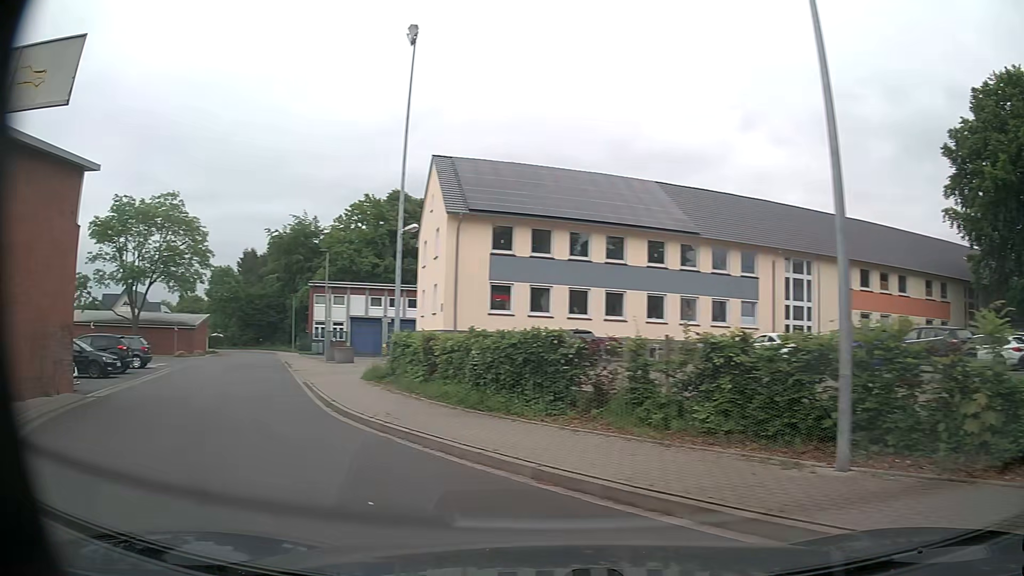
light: Day
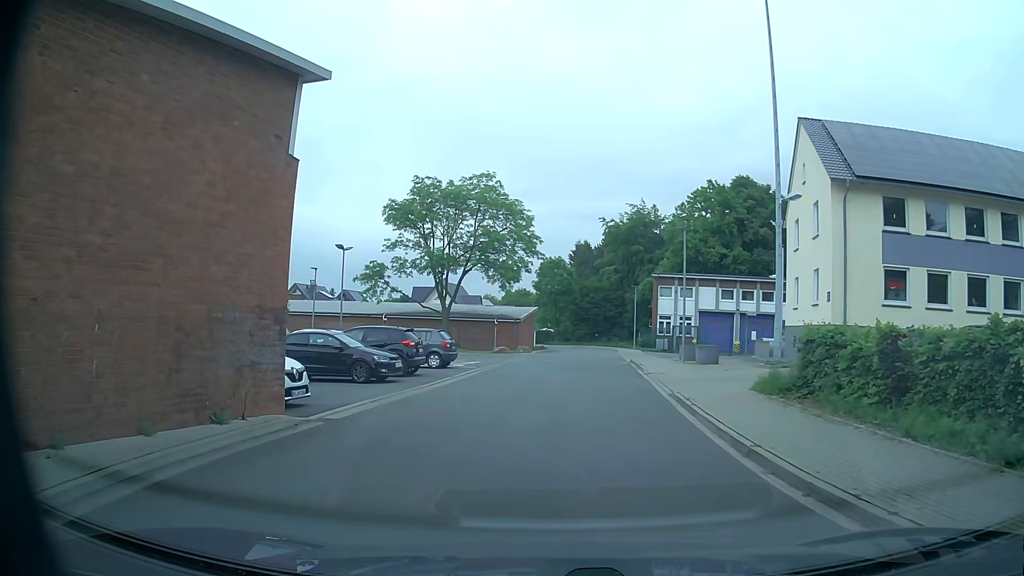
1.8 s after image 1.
(-2.5, +6.1) m; -32°
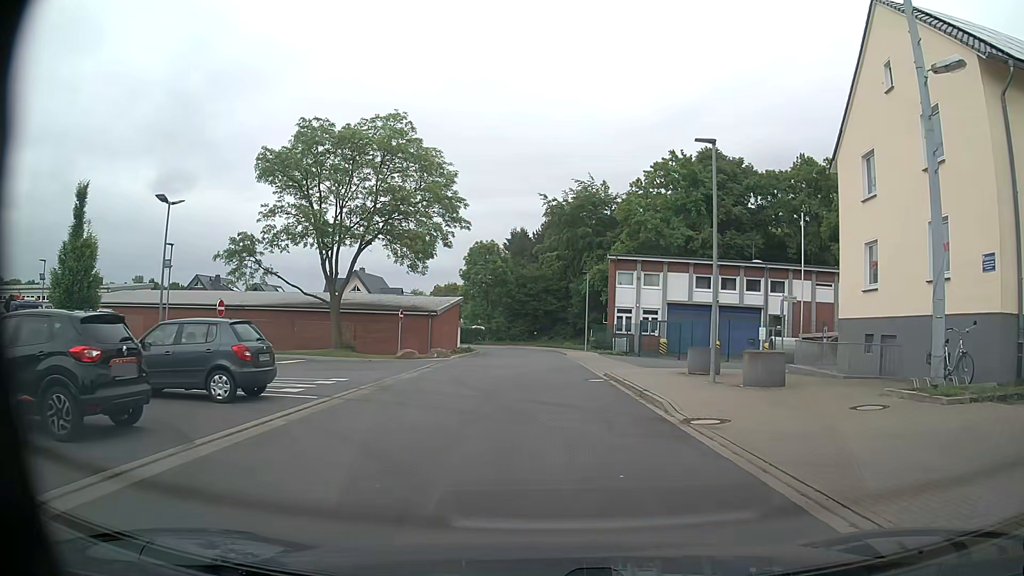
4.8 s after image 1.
(+0.3, +14.1) m; +5°
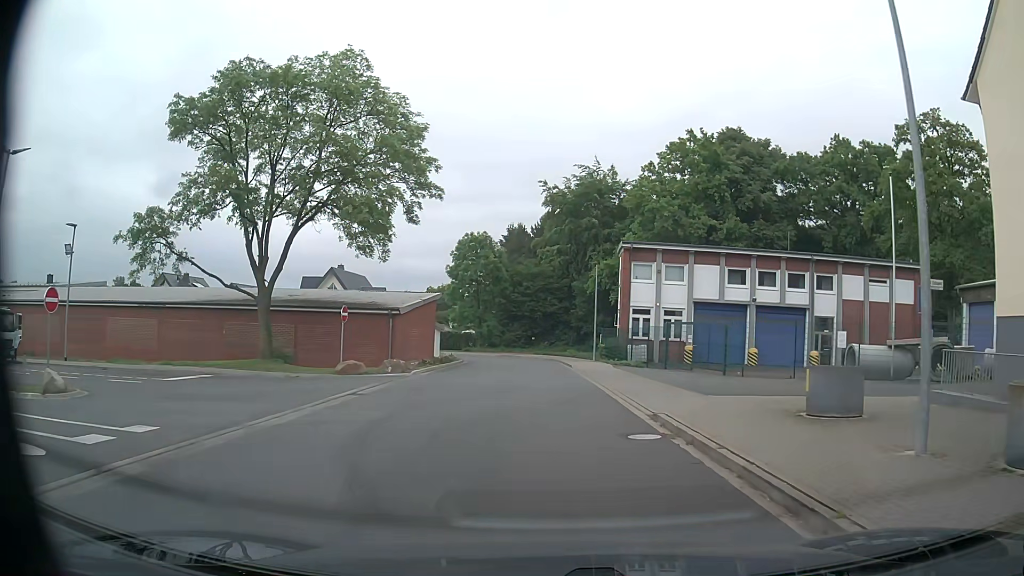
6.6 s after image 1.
(0.0, +9.8) m; -1°
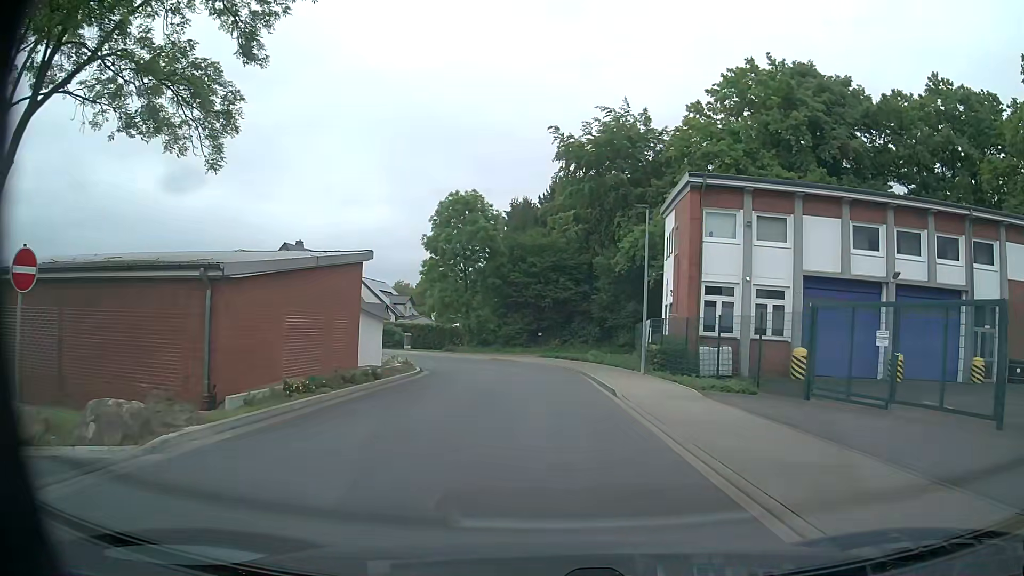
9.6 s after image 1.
(0.0, +17.4) m; 0°
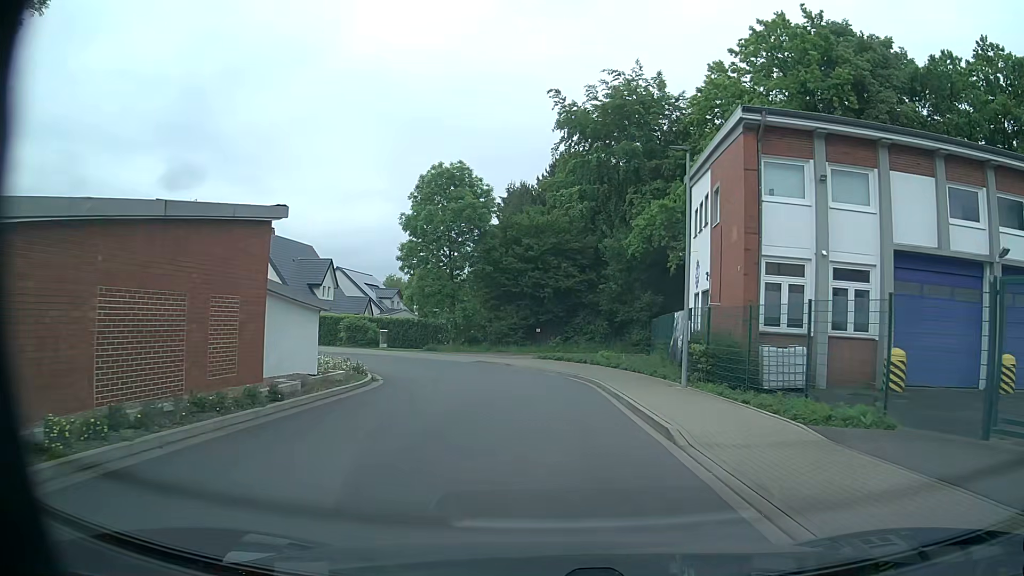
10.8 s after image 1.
(0.0, +7.4) m; 0°
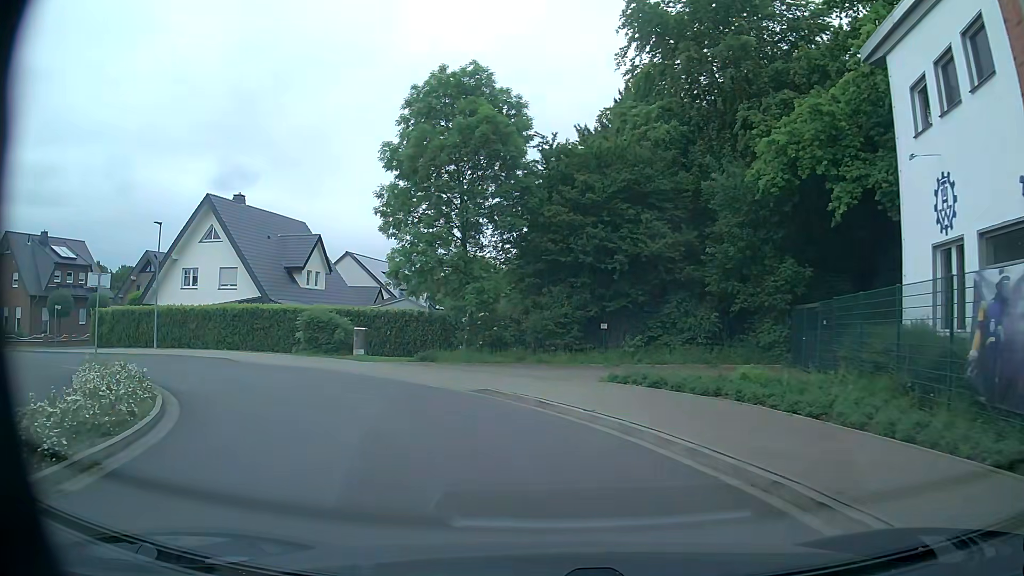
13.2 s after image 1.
(-0.2, +15.7) m; -4°
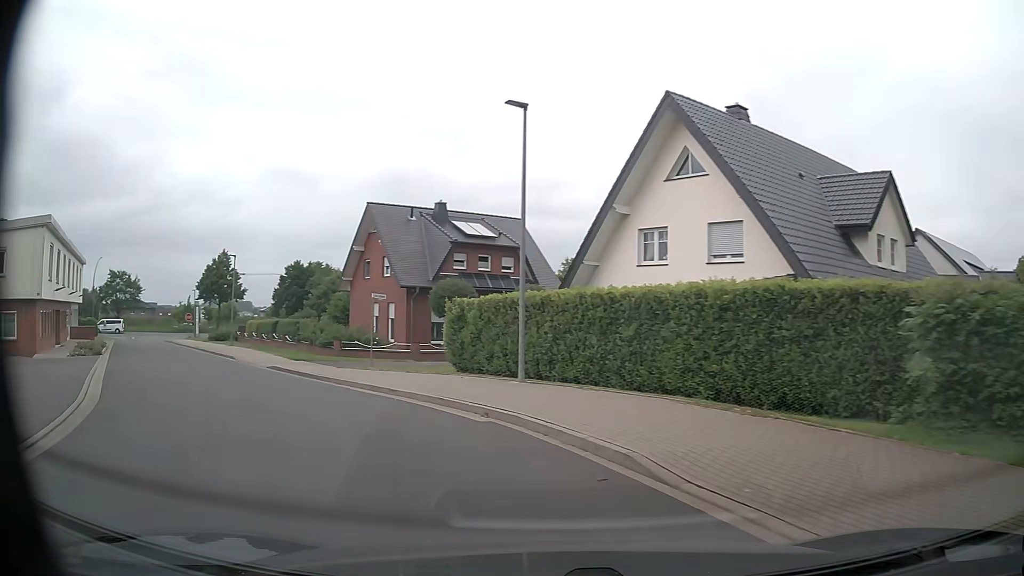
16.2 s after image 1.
(-6.5, +19.2) m; -45°
(-2, +10) (-8, +18) (-14, +26) (-20, +34) (-26, +41) (-33, +49) (-39, +57) (-45, +65) (-51, +73) (-59, +79) m
